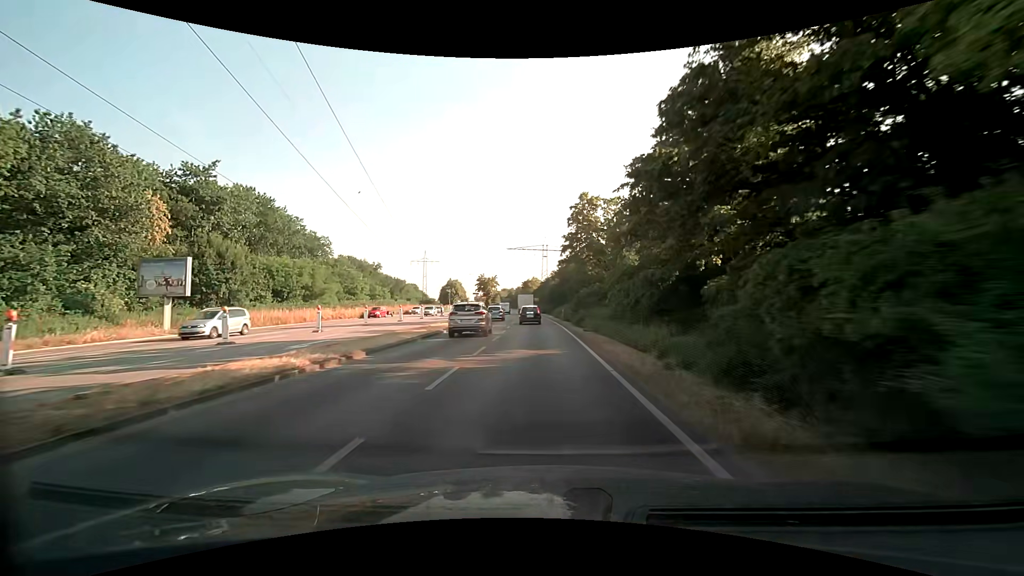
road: primary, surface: asphalt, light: Day
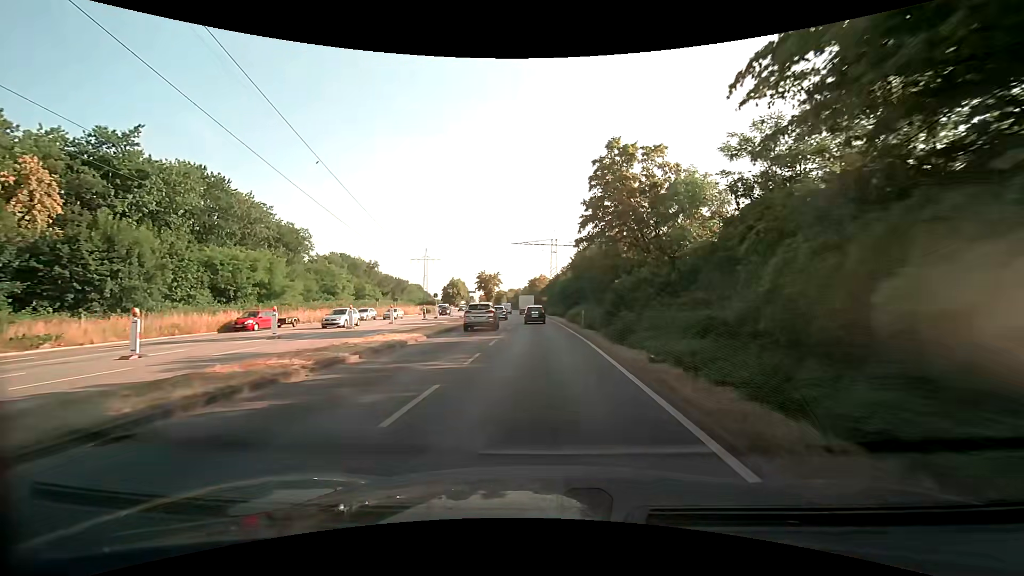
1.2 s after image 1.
(-0.1, +14.6) m; -1°
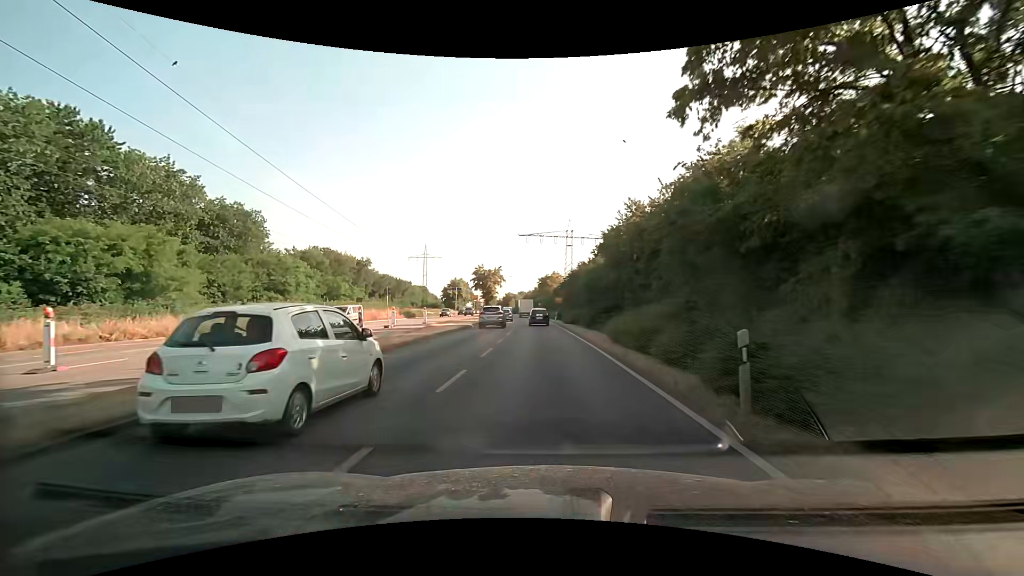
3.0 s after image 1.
(-0.3, +22.1) m; -1°
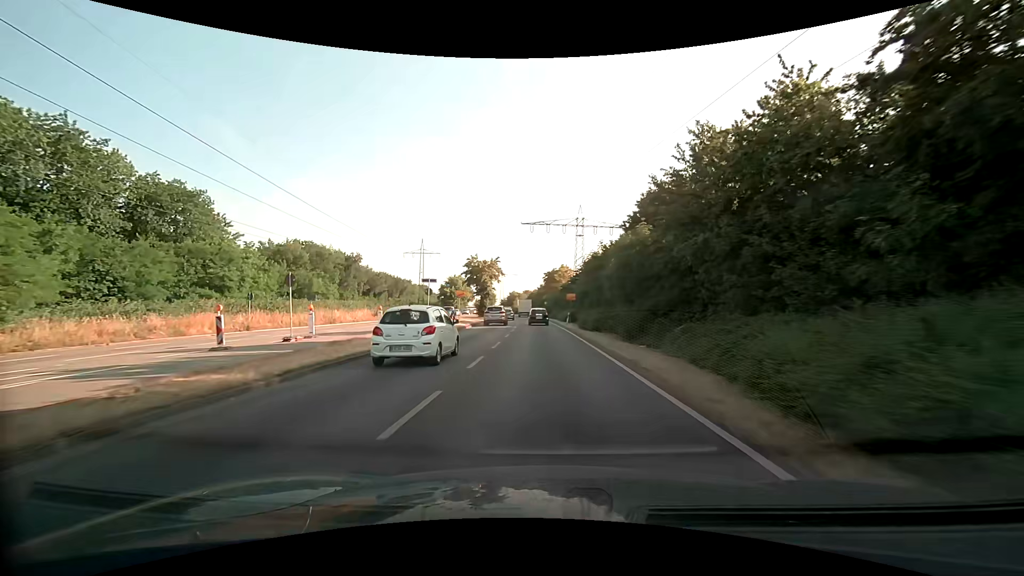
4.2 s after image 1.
(-0.1, +15.1) m; -1°
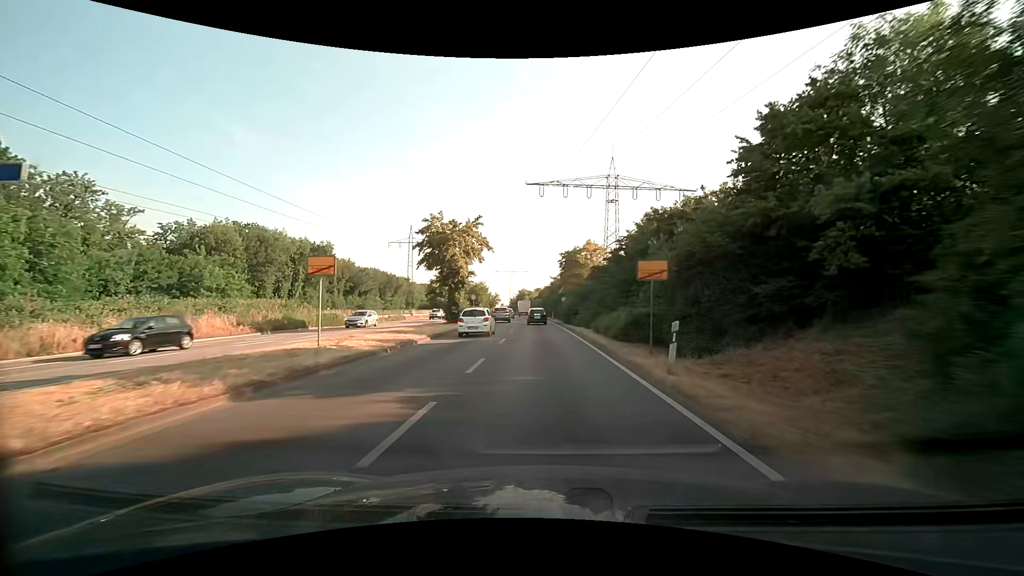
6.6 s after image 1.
(-0.5, +31.3) m; -2°
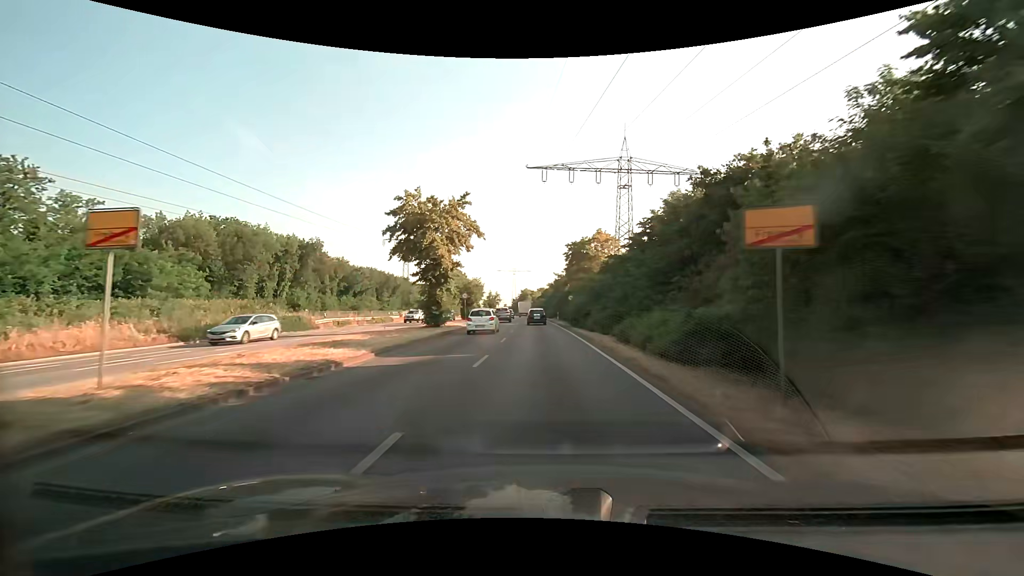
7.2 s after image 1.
(0.0, +8.0) m; 0°
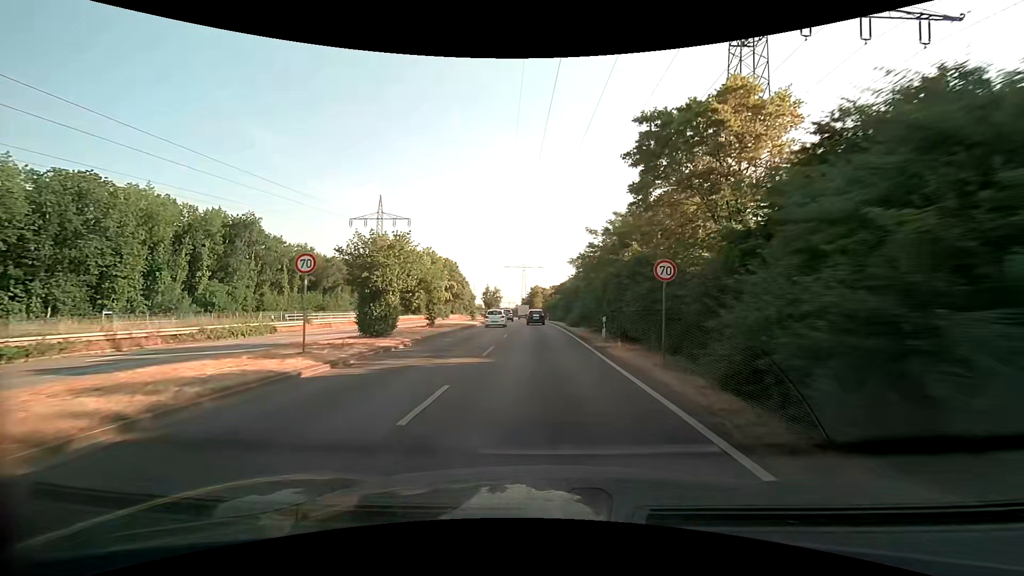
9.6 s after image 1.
(-0.5, +33.1) m; -2°
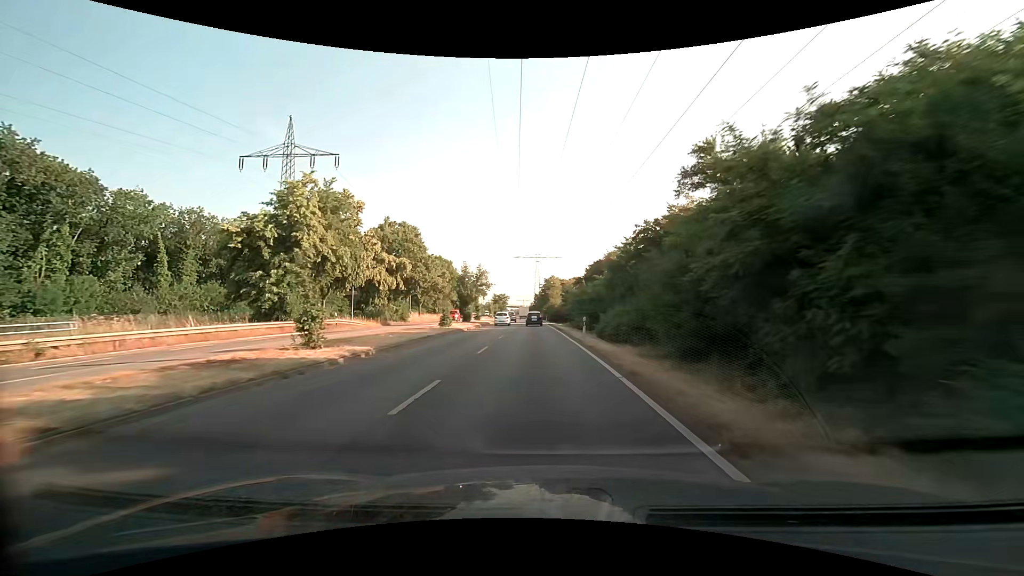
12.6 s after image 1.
(-0.7, +45.1) m; -2°
(0, +10) (0, +20) (0, +30) (-1, +40) (-1, +50) (-2, +60) (-2, +70) (-3, +80) (-3, +90) (-4, +100) m
